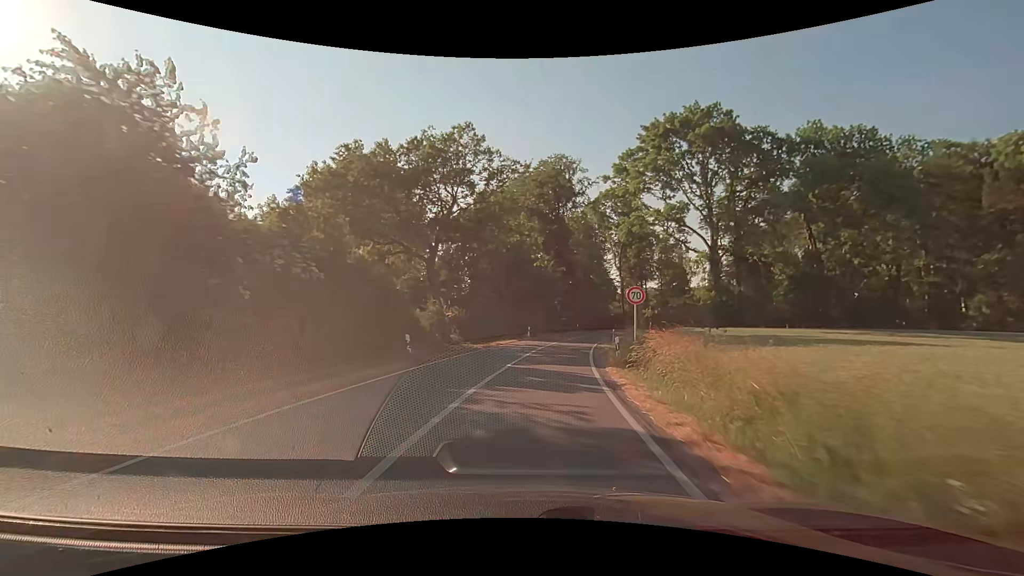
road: secondary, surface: asphalt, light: Day
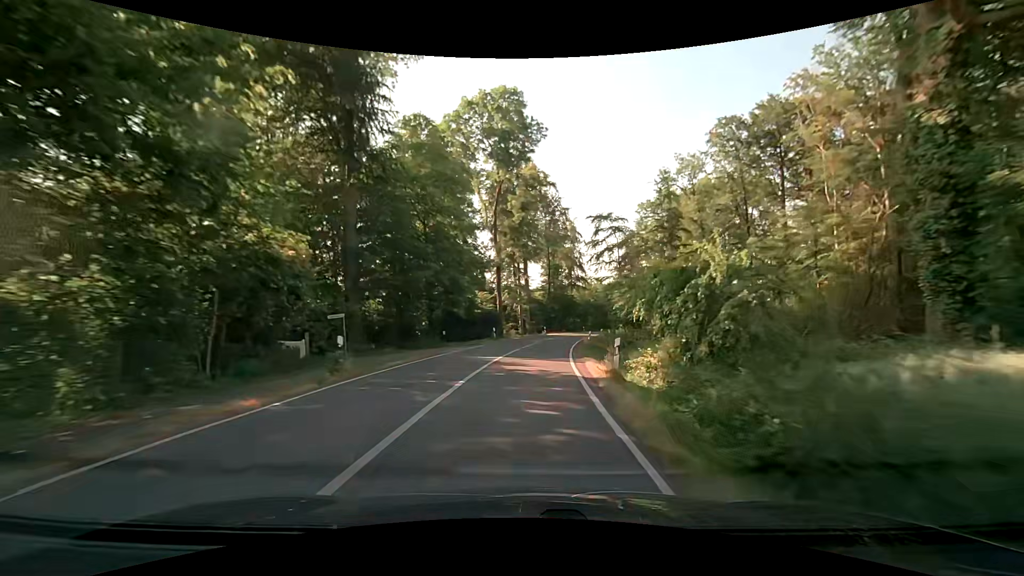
(+8.1, +53.4) m; +15°
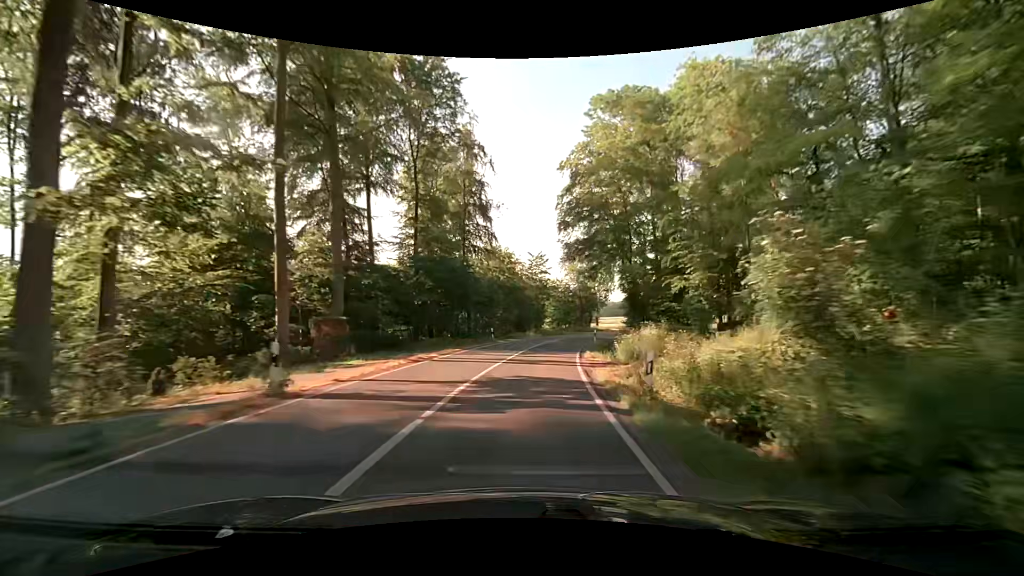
(+5.5, +53.8) m; +12°
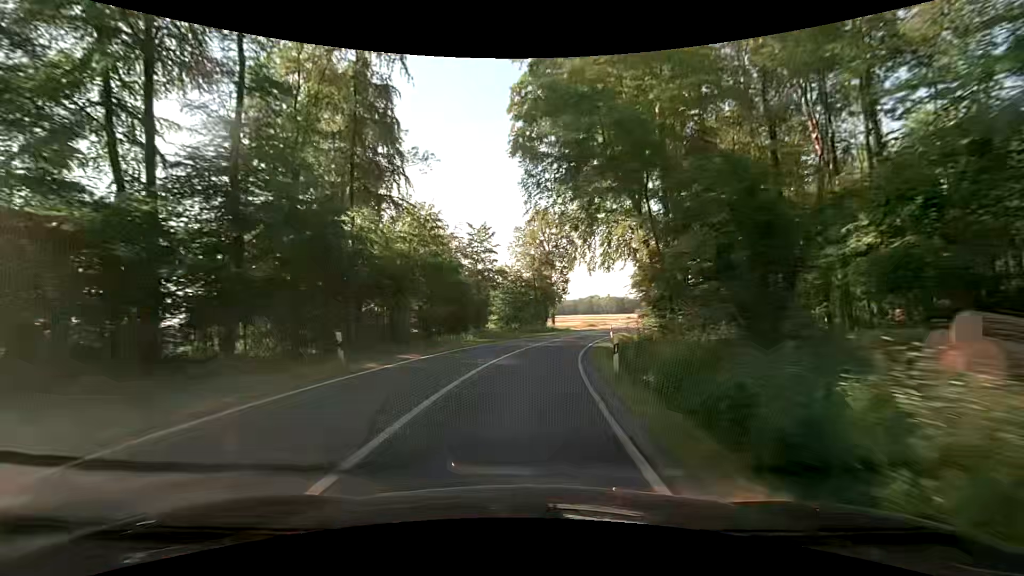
(+1.0, +21.6) m; +5°
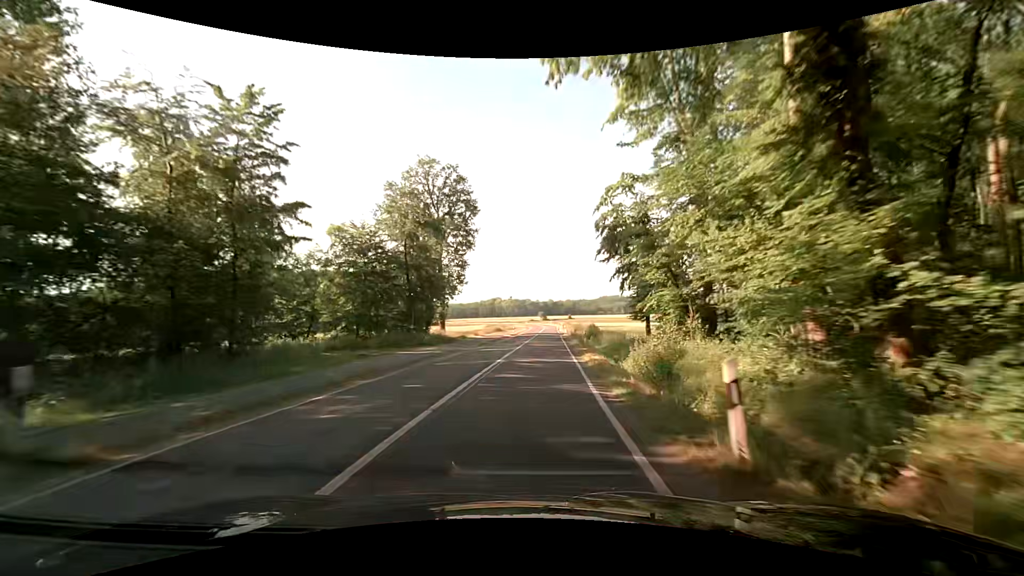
(+3.5, +32.1) m; +12°
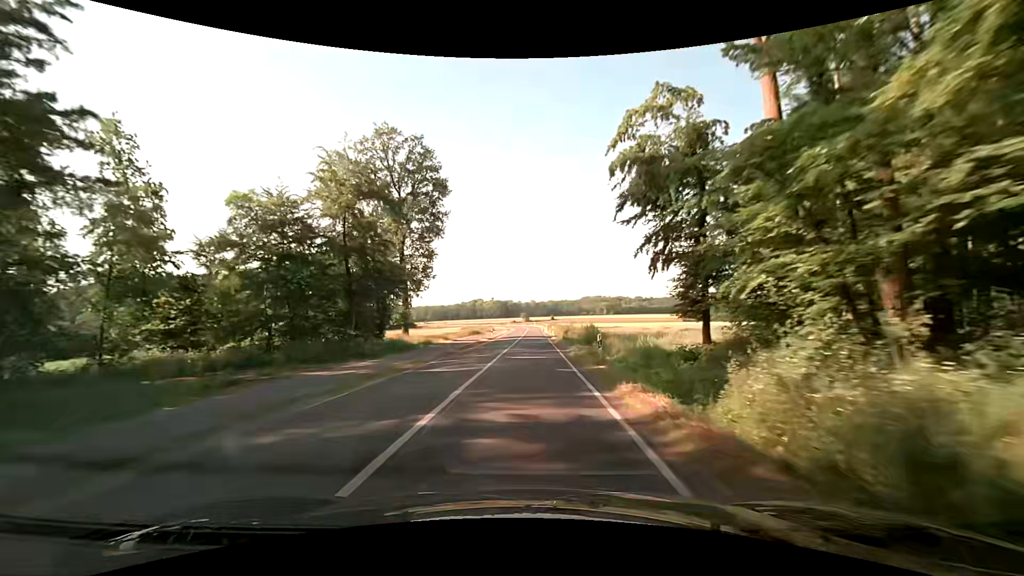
(+0.1, +10.8) m; +1°
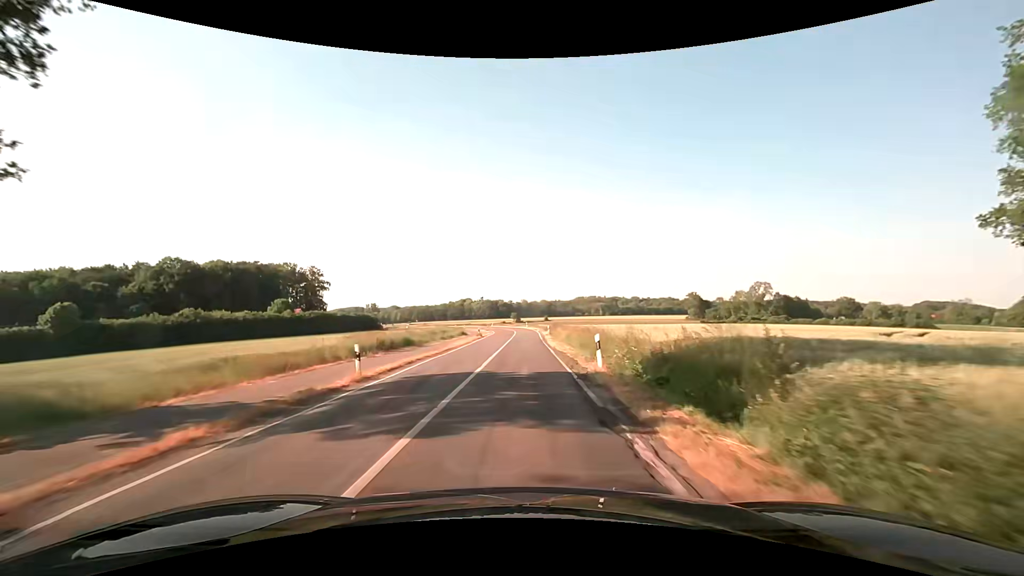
(+1.0, +43.3) m; +2°
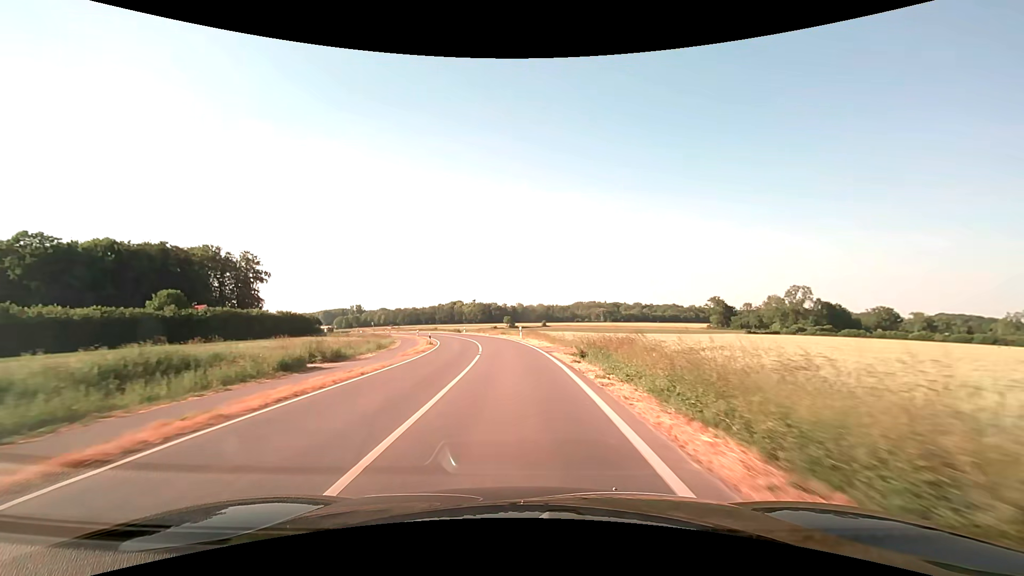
(0.0, +53.9) m; 0°
(0, +10) (0, +20) (-1, +30) (-2, +40) (-4, +50) (-5, +60) (-8, +69) (-10, +79) (-13, +89) (-17, +98) m
